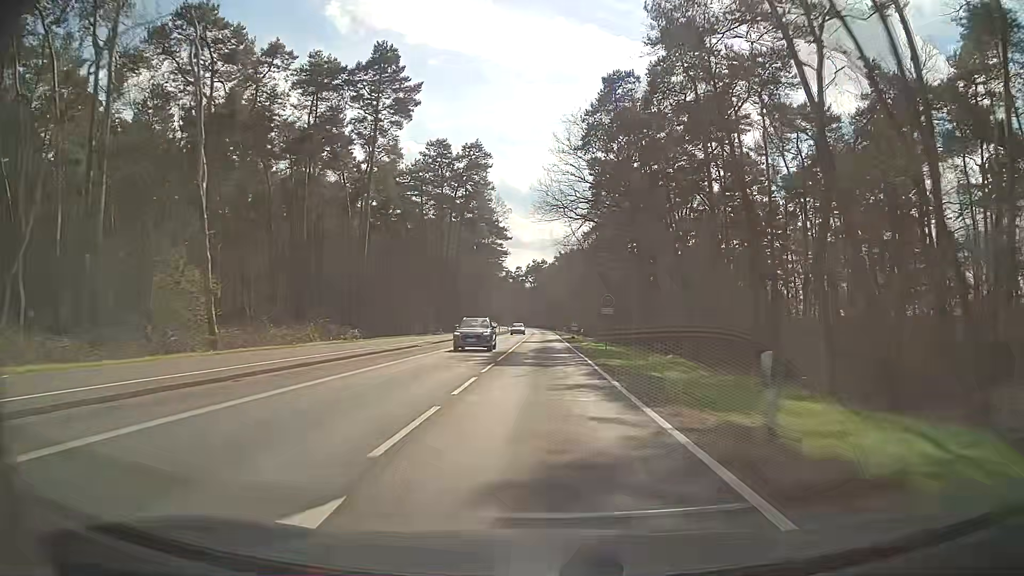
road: secondary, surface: asphalt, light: Day
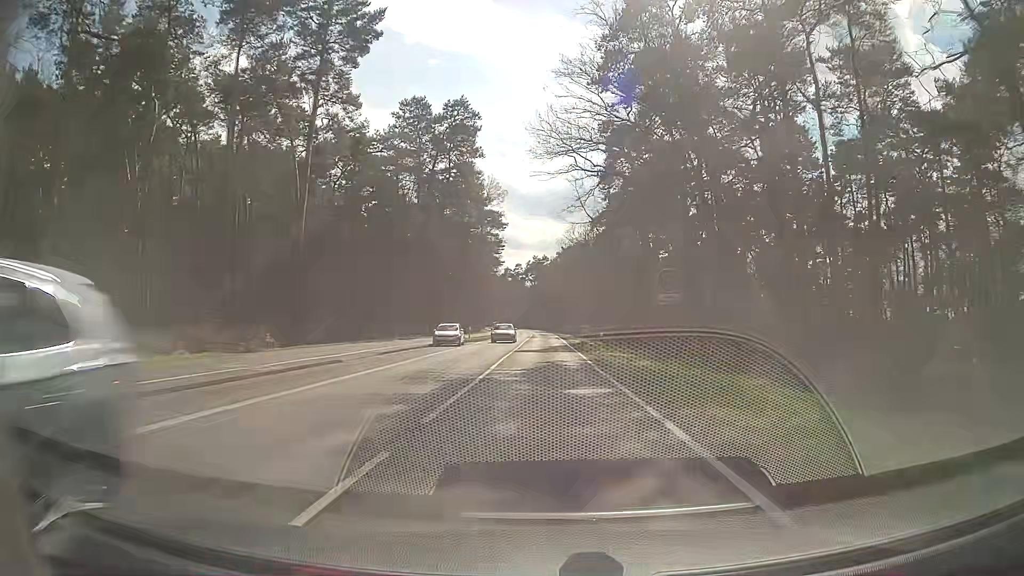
(0.0, +15.8) m; 0°
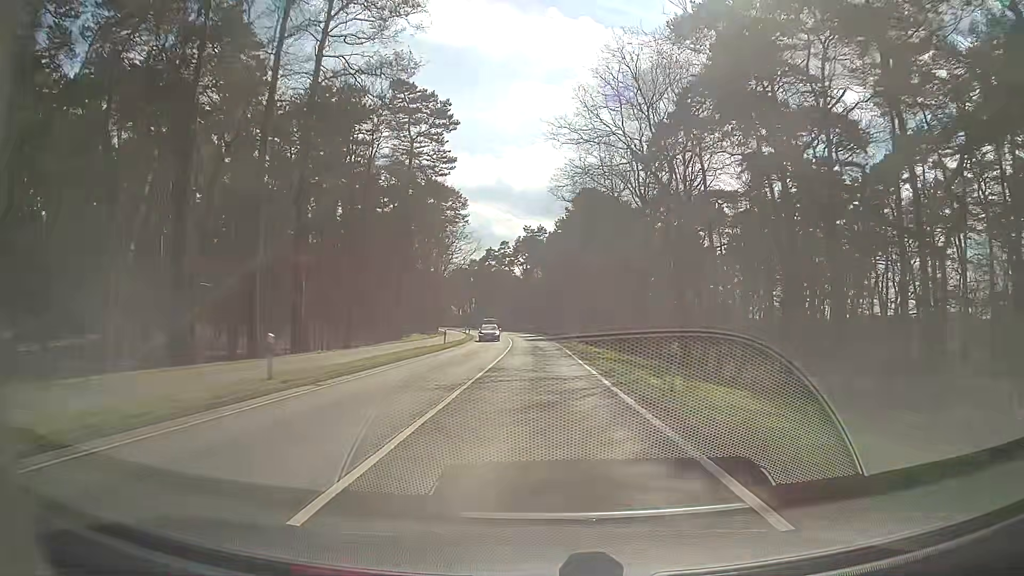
(0.0, +63.2) m; 0°
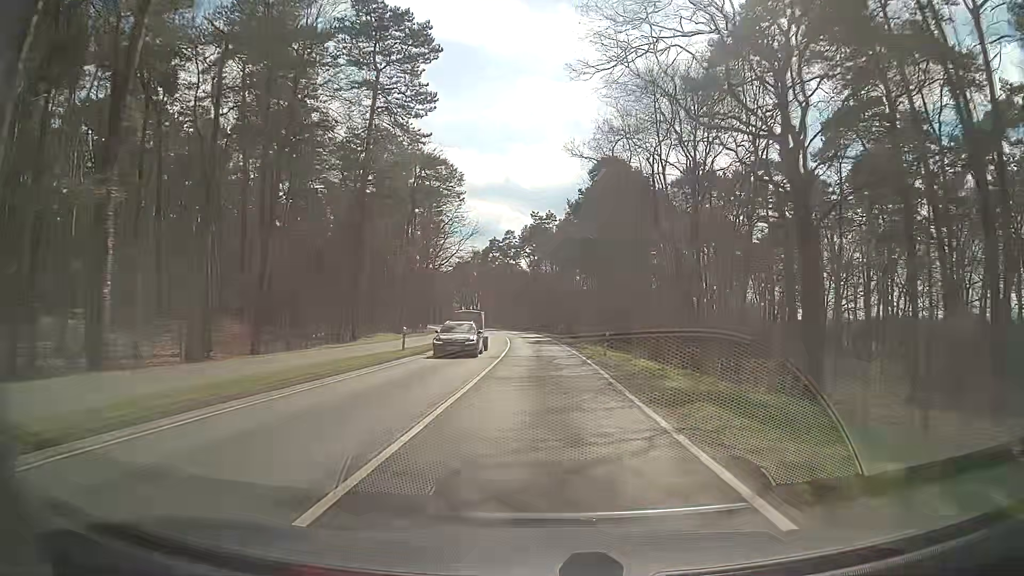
(-0.1, +15.8) m; -1°
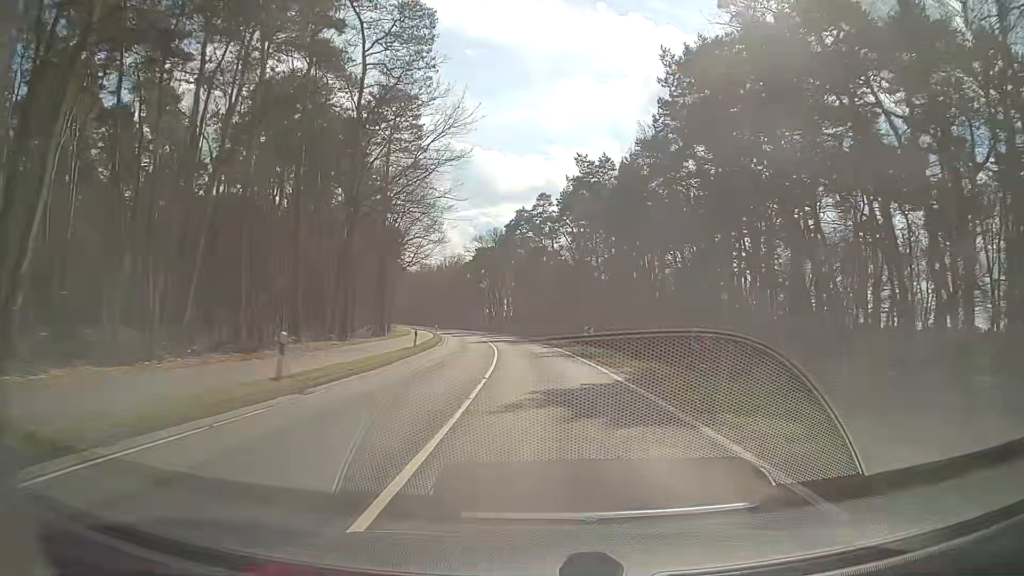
(-0.7, +47.3) m; -3°
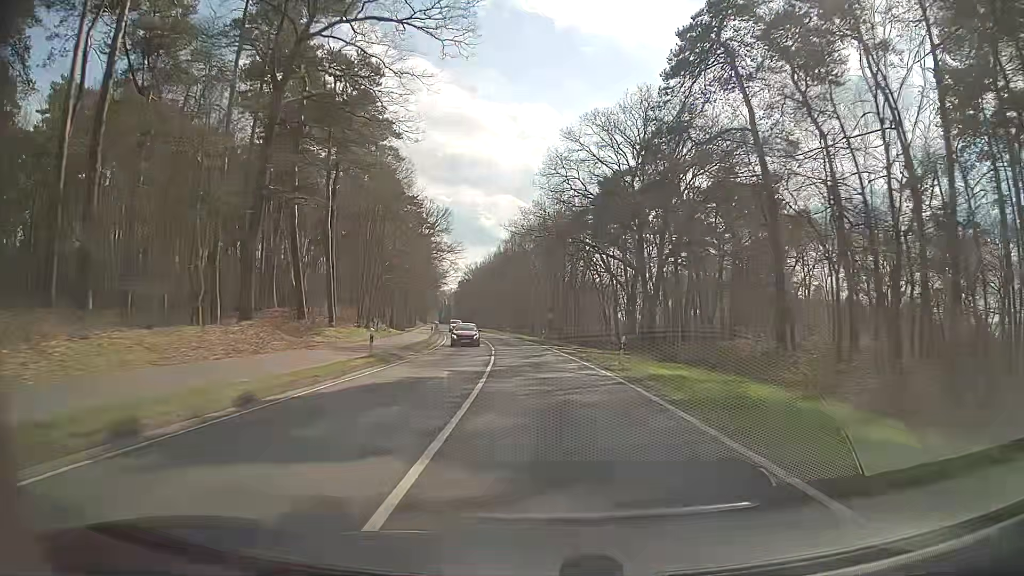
(-7.0, +78.5) m; -10°
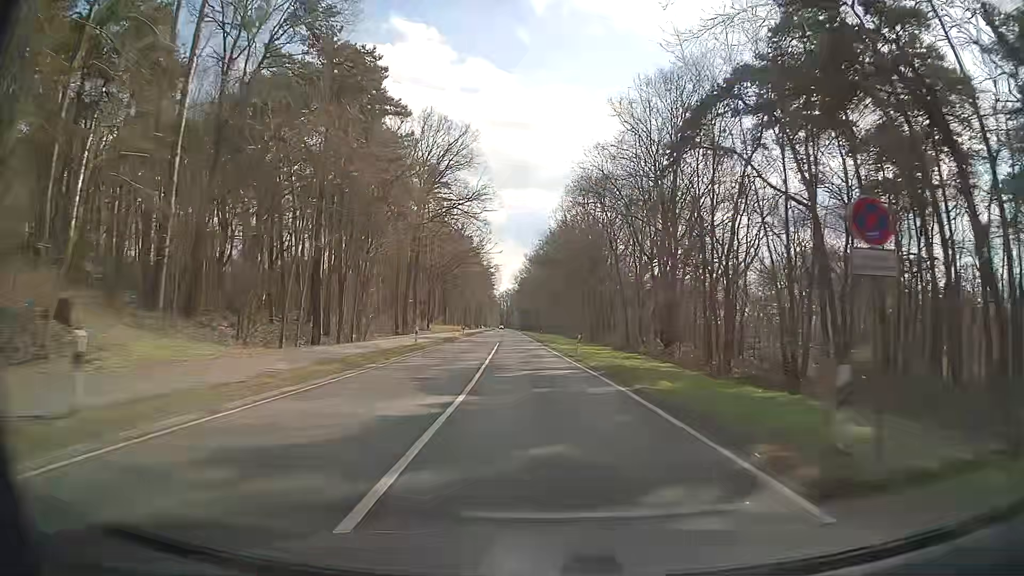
(-2.7, +47.3) m; -5°
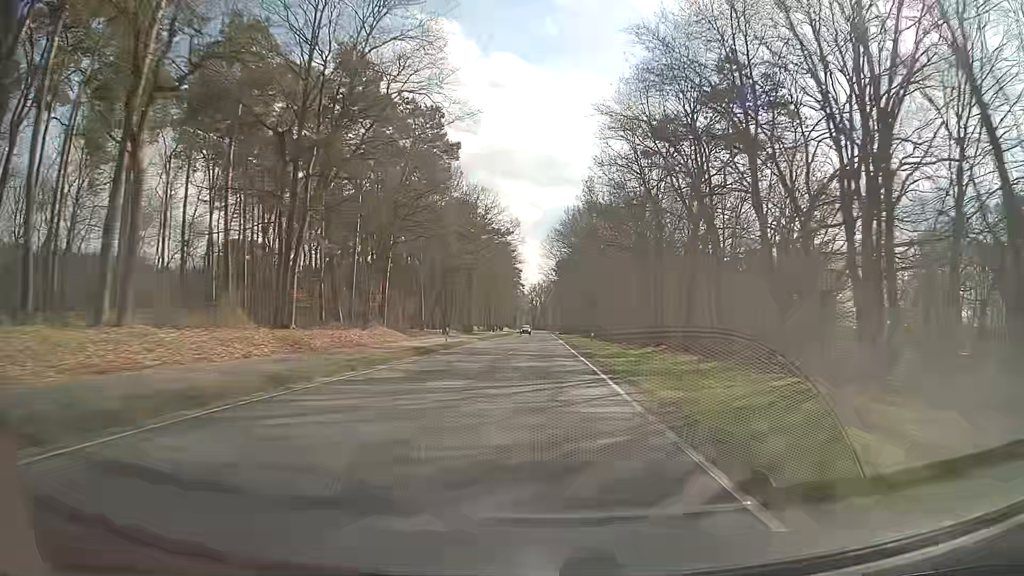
(-4.5, +78.9) m; -4°
(0, +10) (0, +20) (0, +30) (0, +40) (0, +50) (0, +60) (0, +70) (0, +80) (0, +90) (0, +100) m
